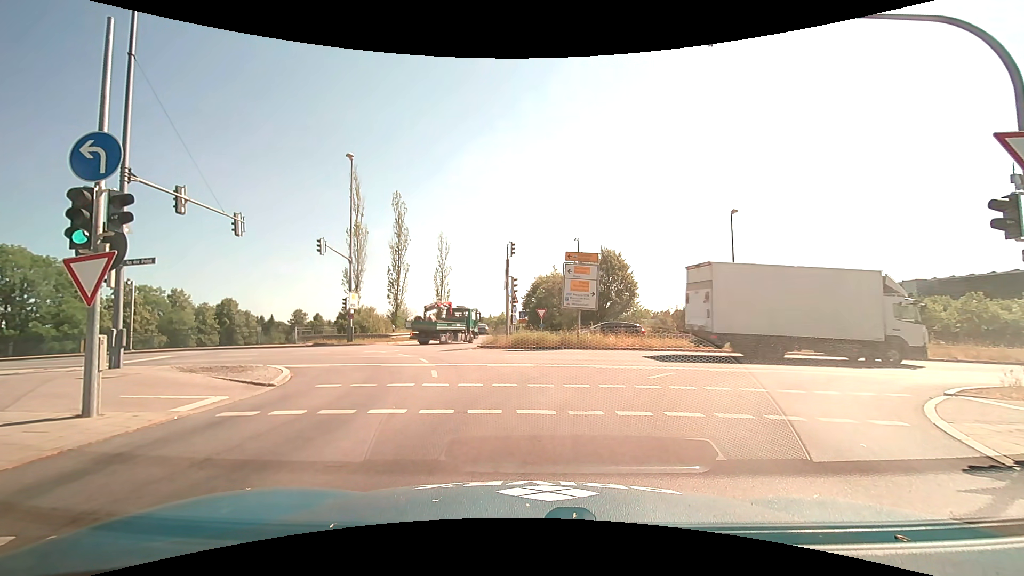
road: motorway_link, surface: asphalt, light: Day
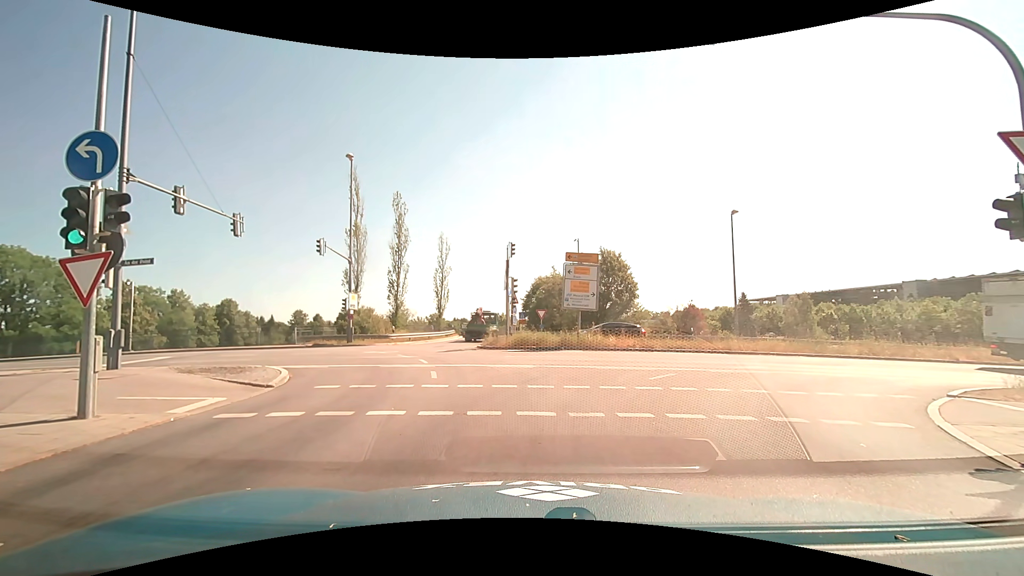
(0.0, +0.1) m; 0°
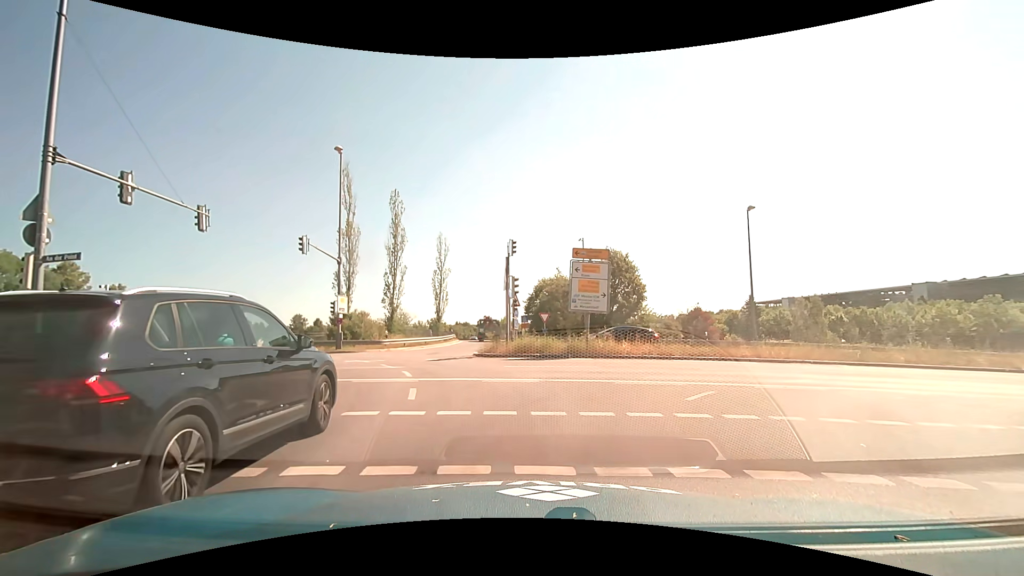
(0.0, +2.6) m; 0°
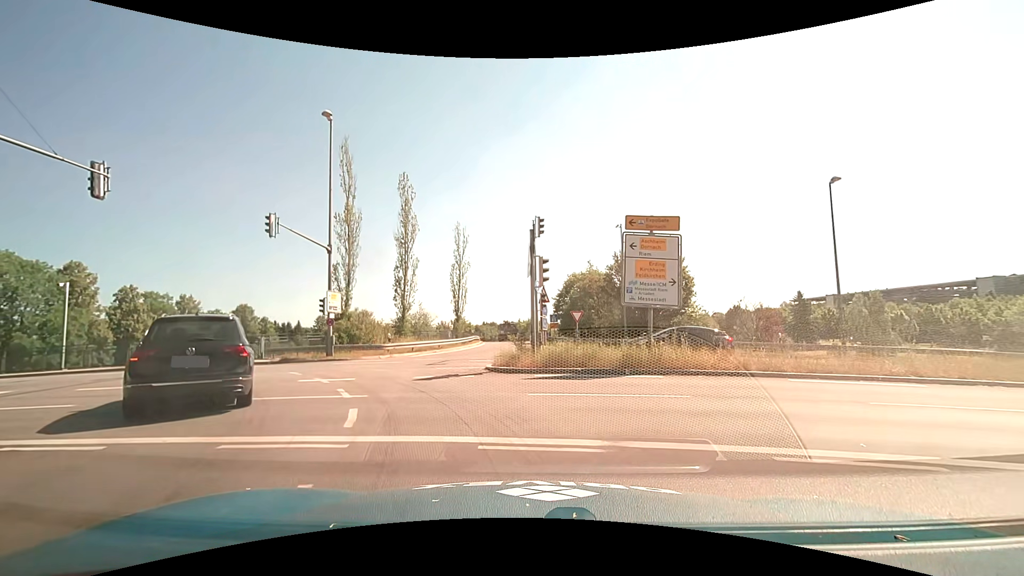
(-0.1, +6.2) m; -3°
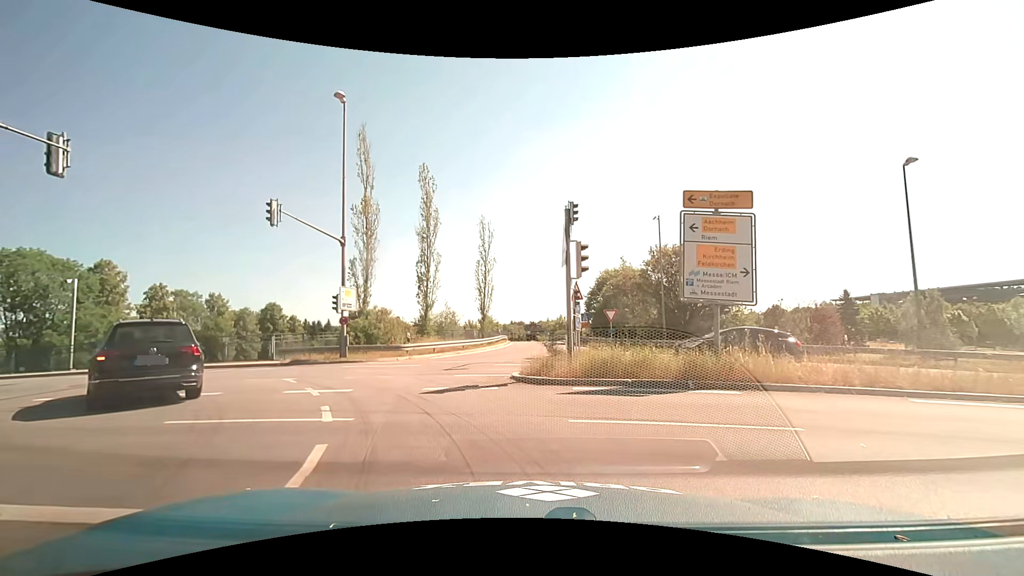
(-0.1, +2.6) m; -4°
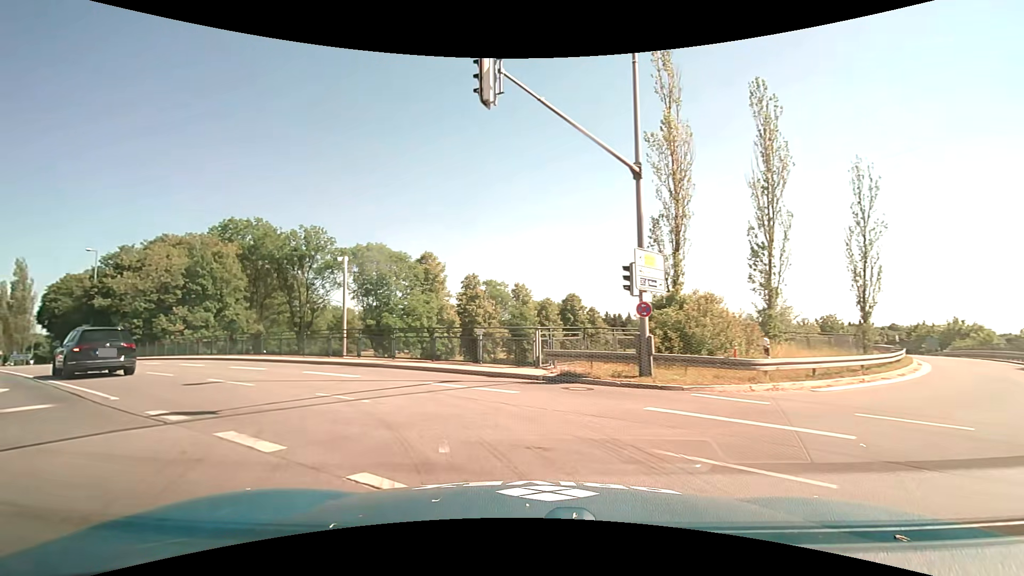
(-2.8, +11.2) m; -31°
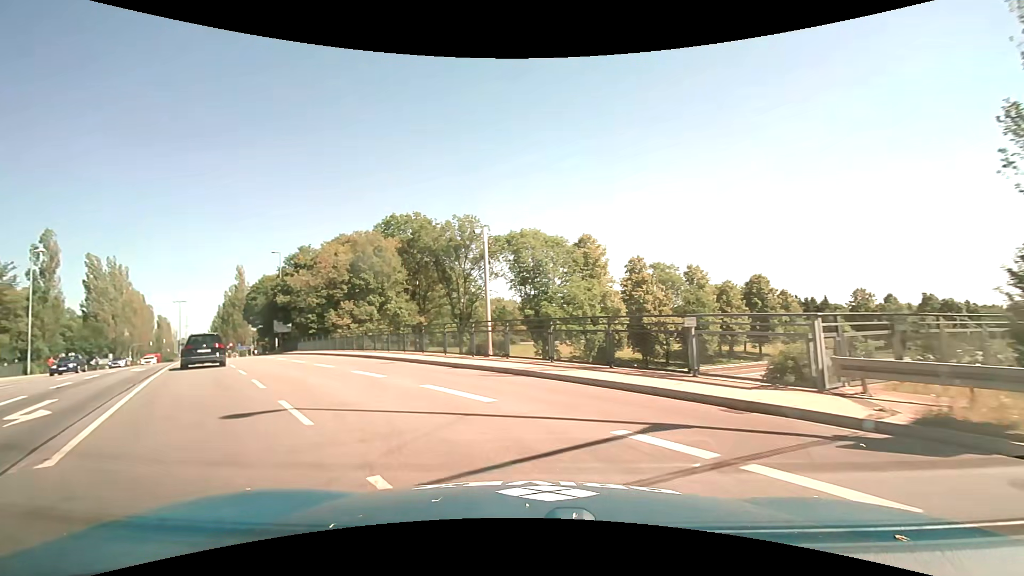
(-1.2, +6.7) m; -18°
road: secondary
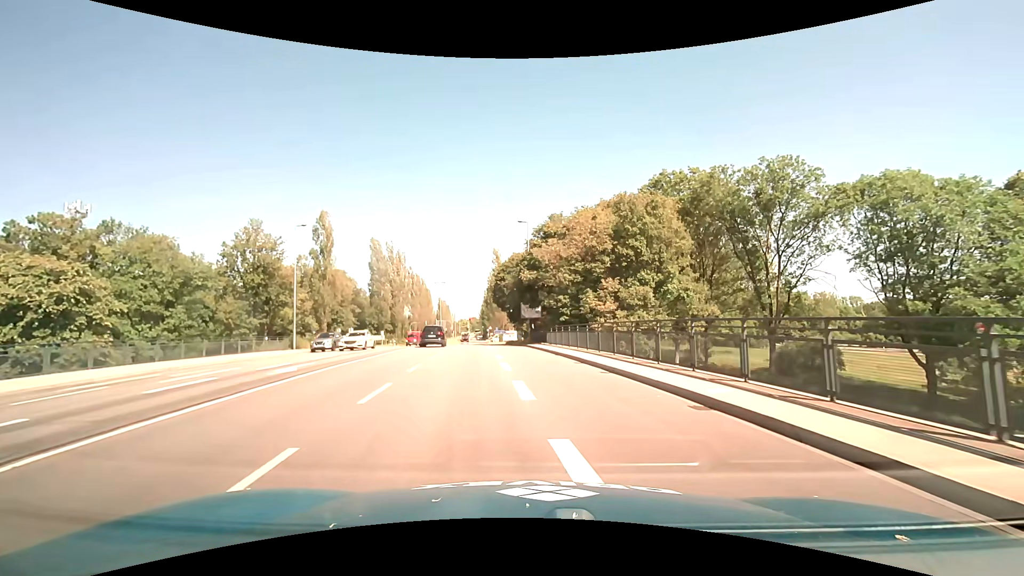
(-6.1, +16.3) m; -29°
(0, +10) (-1, +20) (-1, +30) (-2, +40) (-3, +50) (-4, +60) (-5, +70) (-6, +80) (-5, +90) (-3, +99) m
